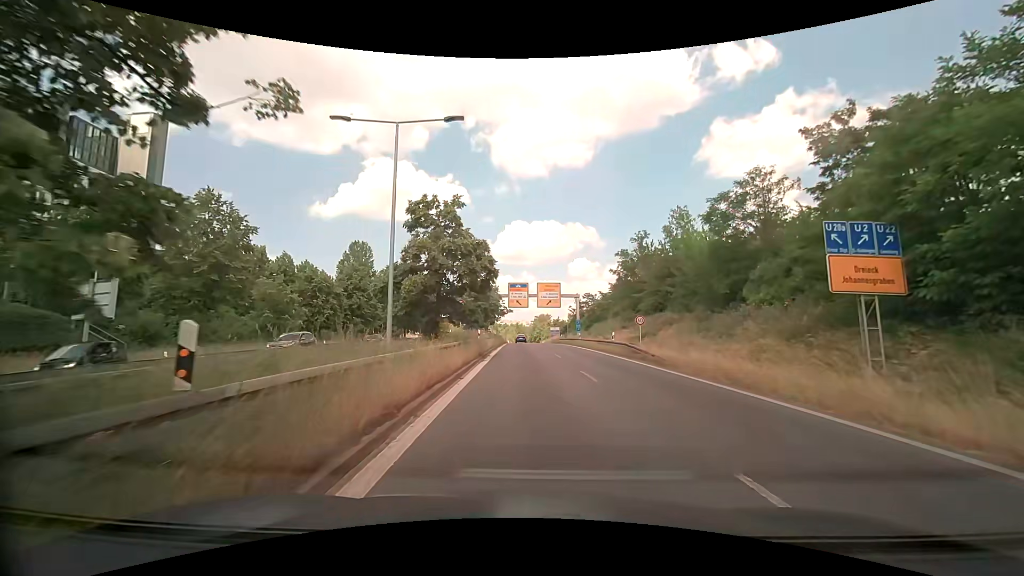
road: trunk_link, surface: asphalt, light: Day
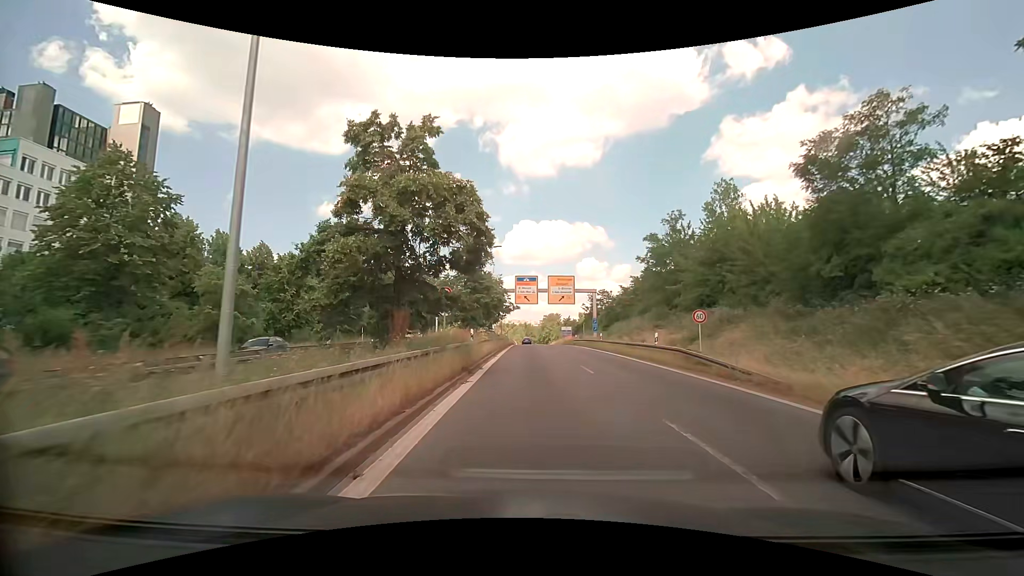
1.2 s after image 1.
(-0.1, +9.2) m; -1°
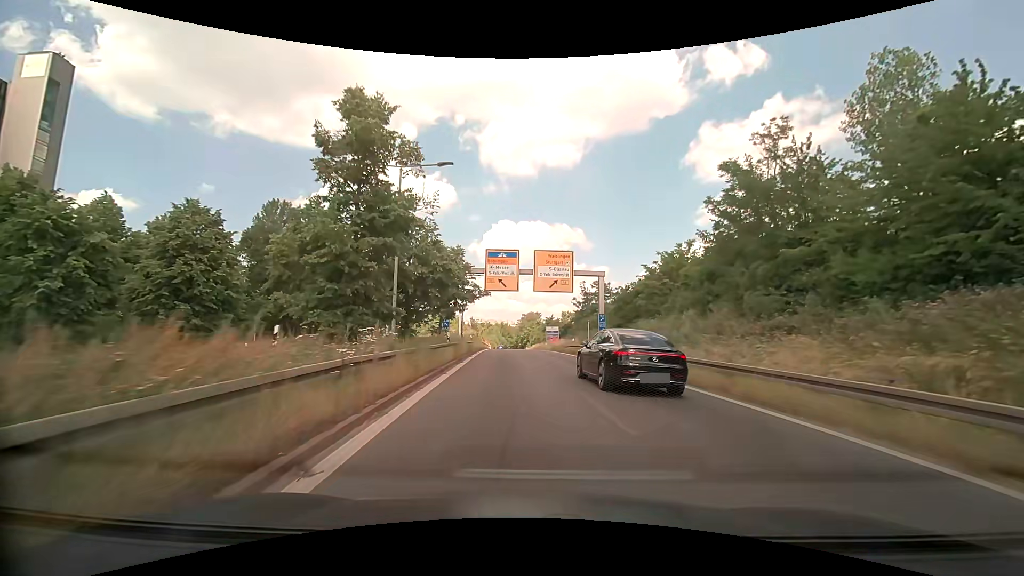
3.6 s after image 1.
(+0.2, +21.4) m; +3°
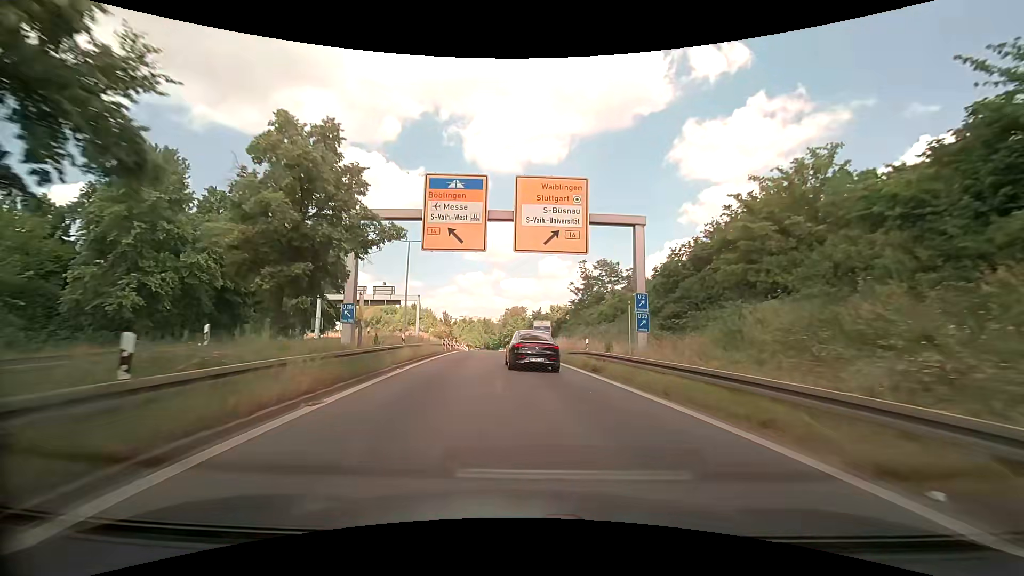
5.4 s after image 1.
(+0.6, +20.7) m; +2°
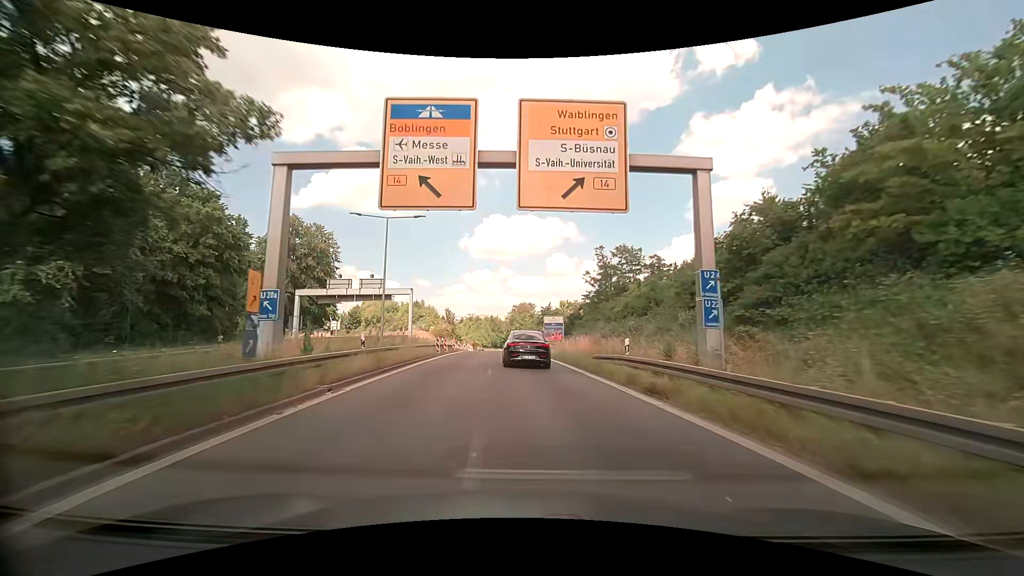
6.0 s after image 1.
(-0.1, +7.8) m; -1°
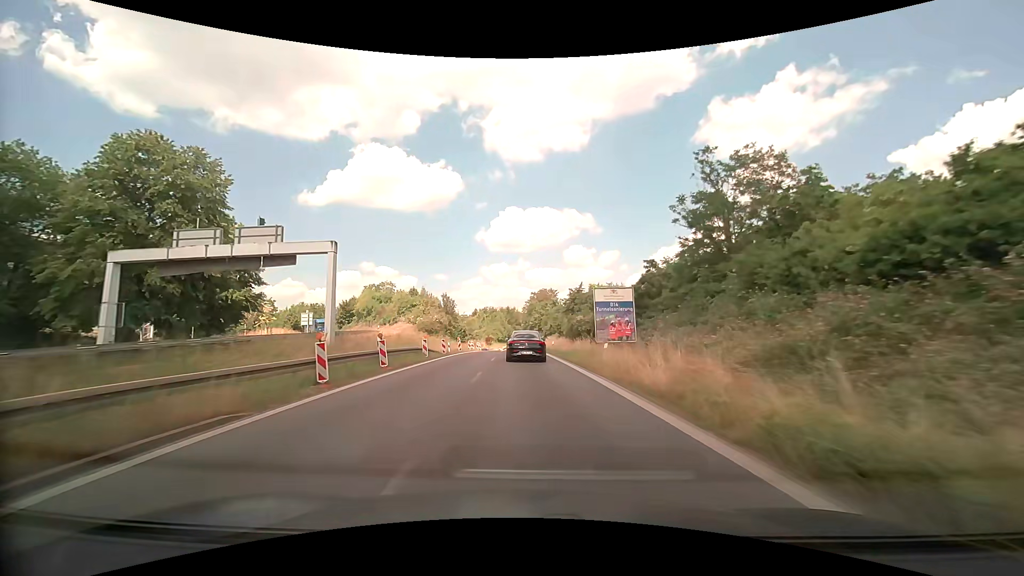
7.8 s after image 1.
(-0.7, +25.6) m; -3°
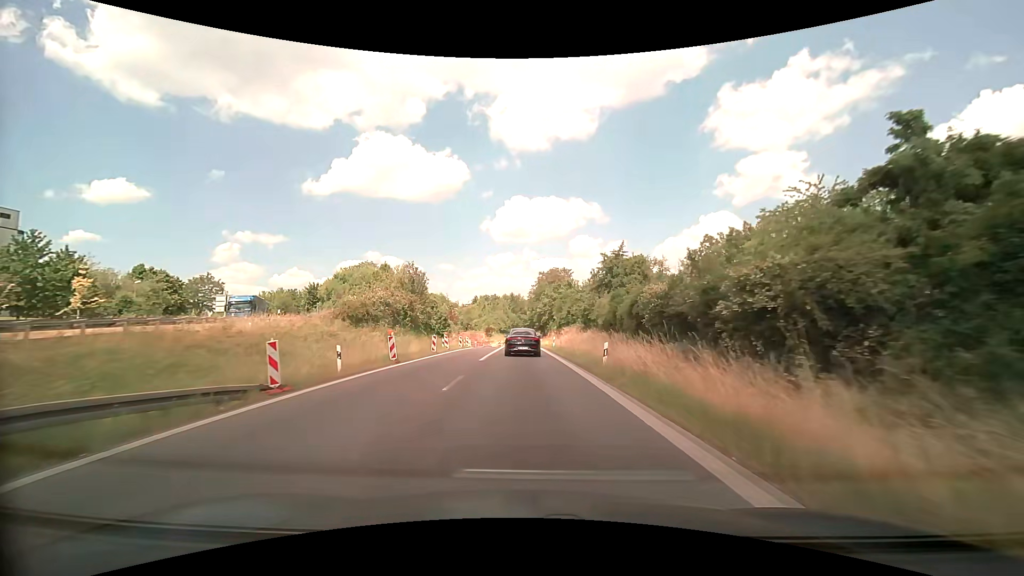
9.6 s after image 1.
(0.0, +26.8) m; 0°
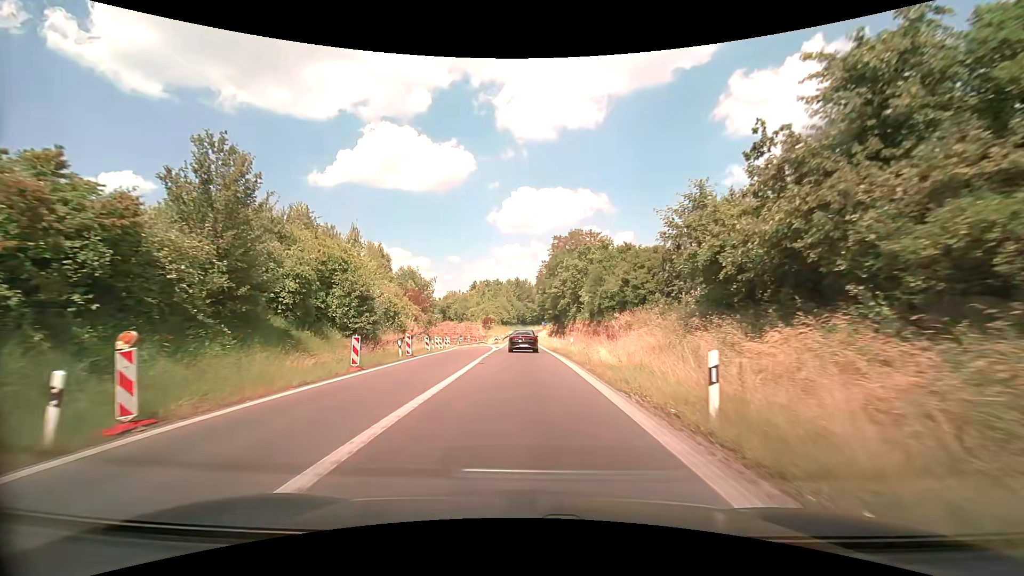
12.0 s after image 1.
(-0.2, +34.1) m; -1°
(0, +10) (0, +20) (0, +30) (0, +40) (0, +50) (-1, +60) (-1, +70) (-1, +80) (-1, +90) (0, +100) m
